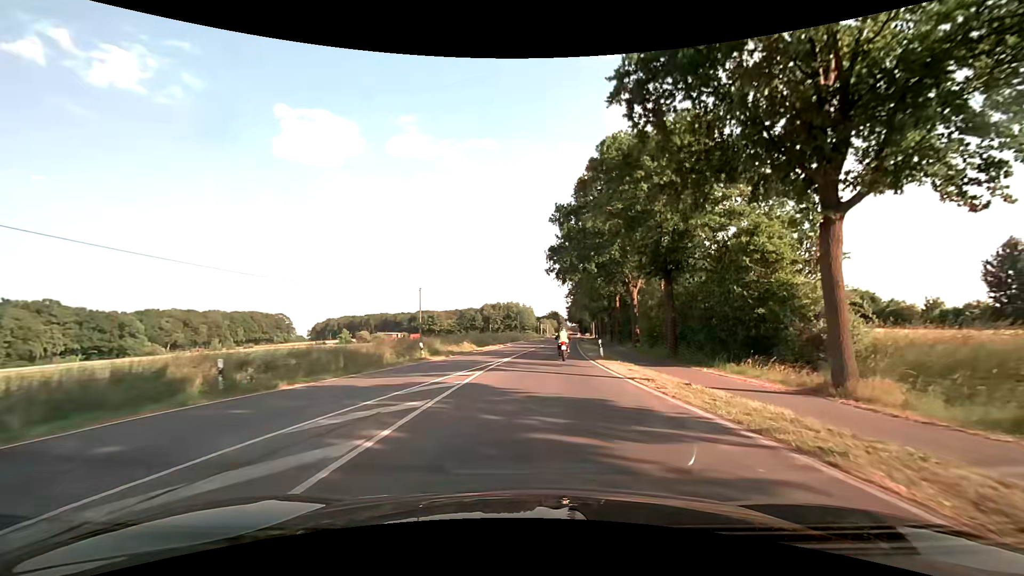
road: secondary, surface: asphalt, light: Day
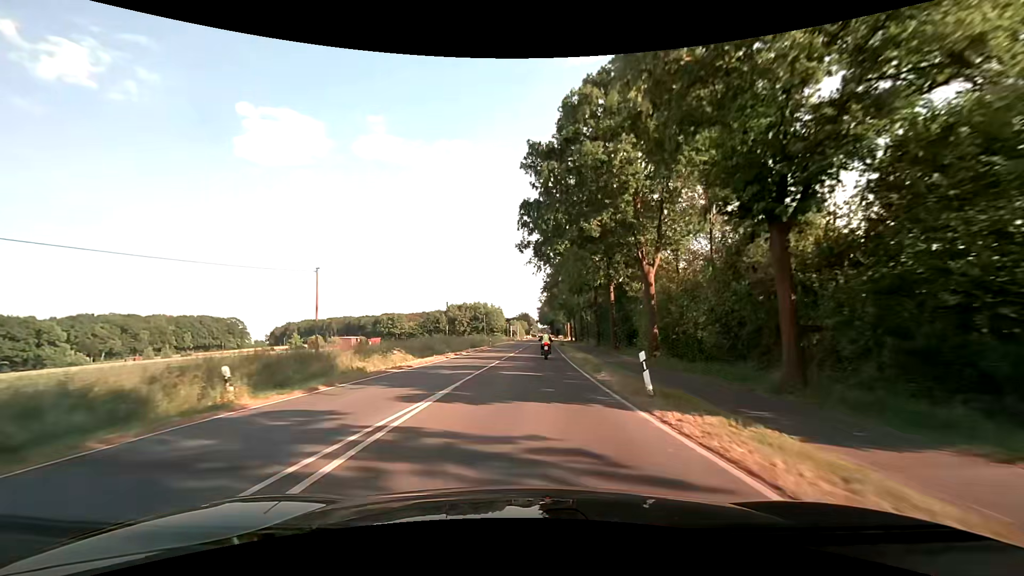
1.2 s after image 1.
(+0.5, +16.1) m; +4°
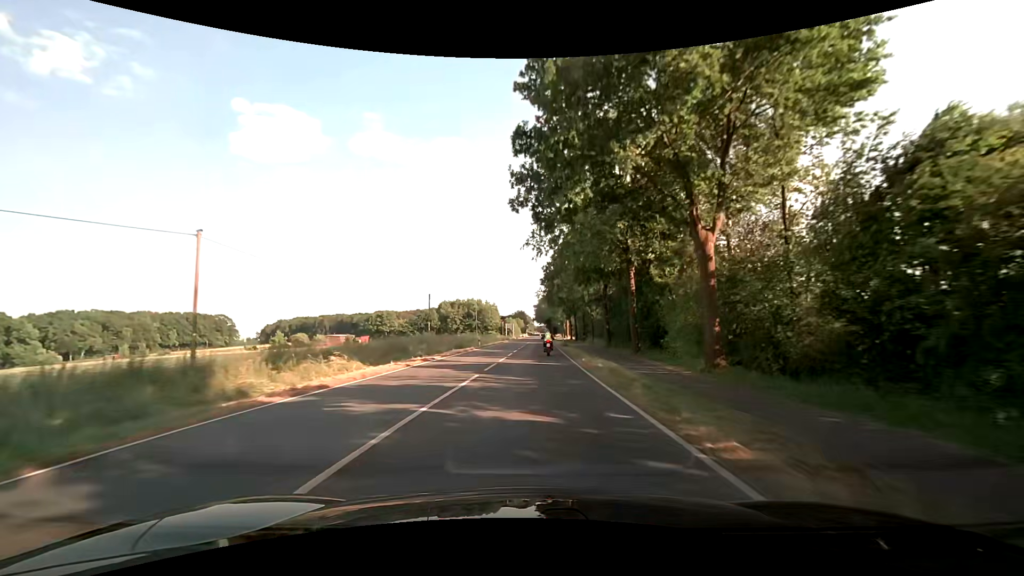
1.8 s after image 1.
(0.0, +10.0) m; 0°
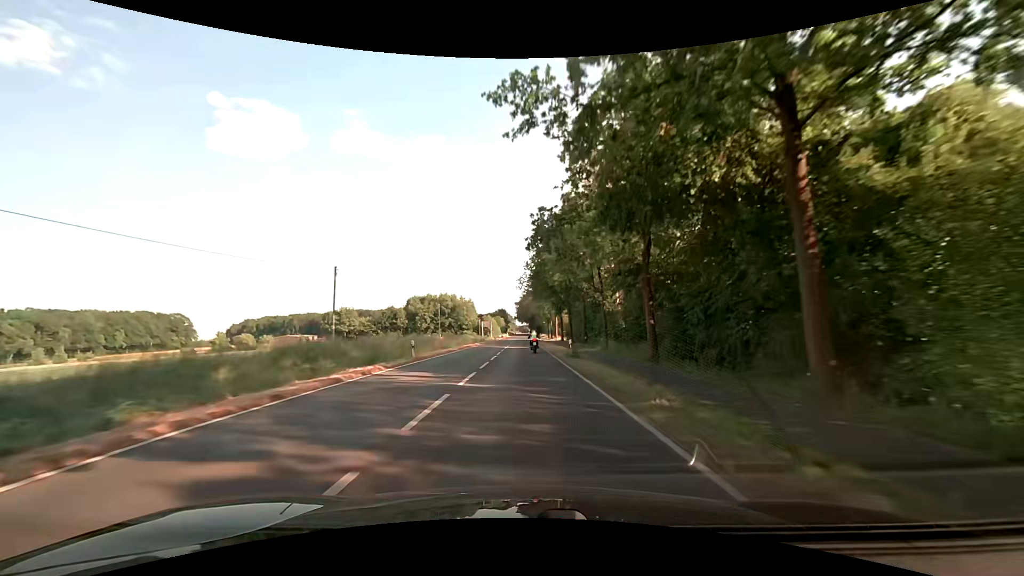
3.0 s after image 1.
(+0.6, +23.5) m; +2°
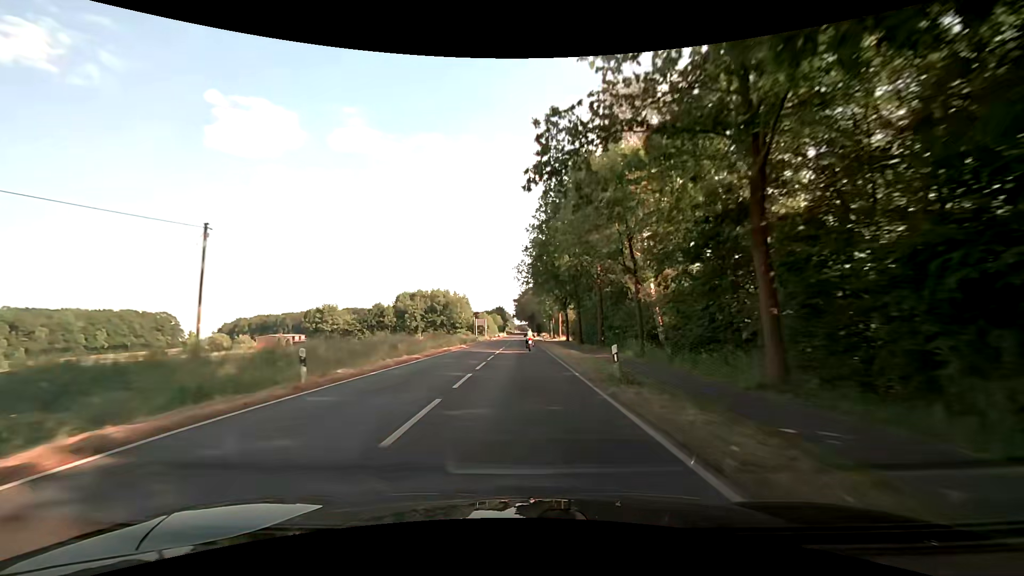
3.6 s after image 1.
(+0.1, +13.2) m; +1°
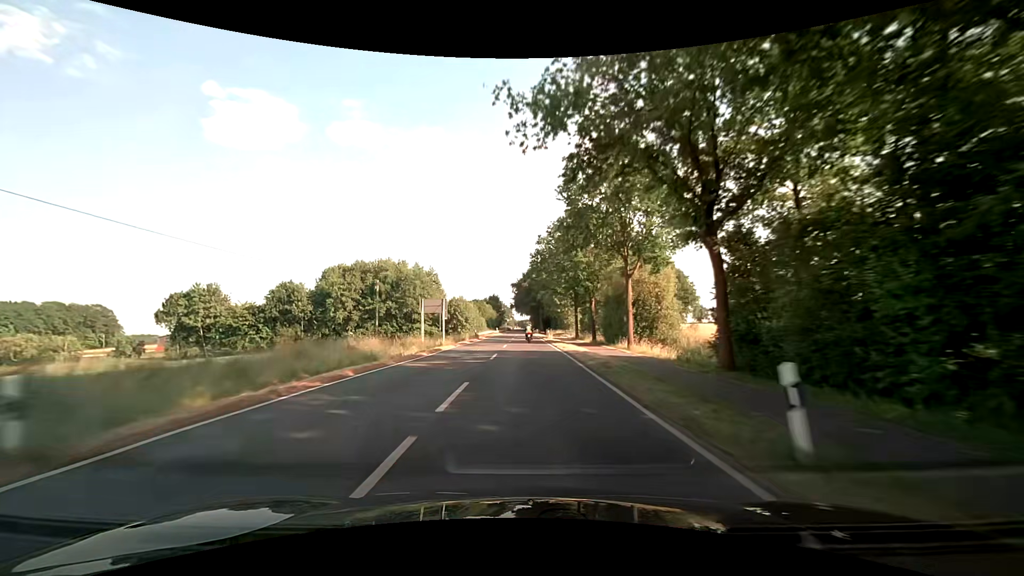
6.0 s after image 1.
(-0.7, +58.6) m; 0°
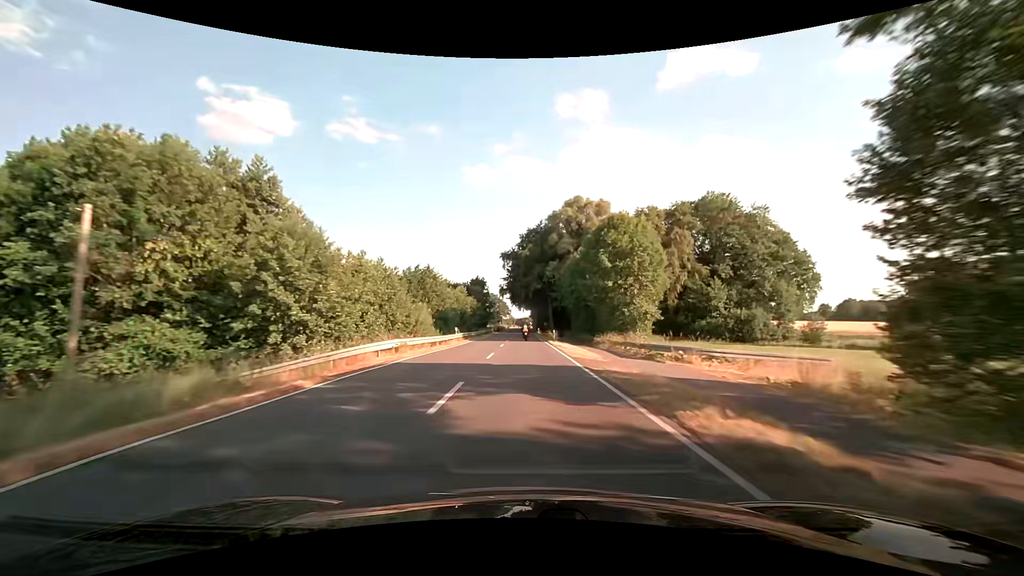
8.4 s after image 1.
(+0.2, +62.4) m; +1°
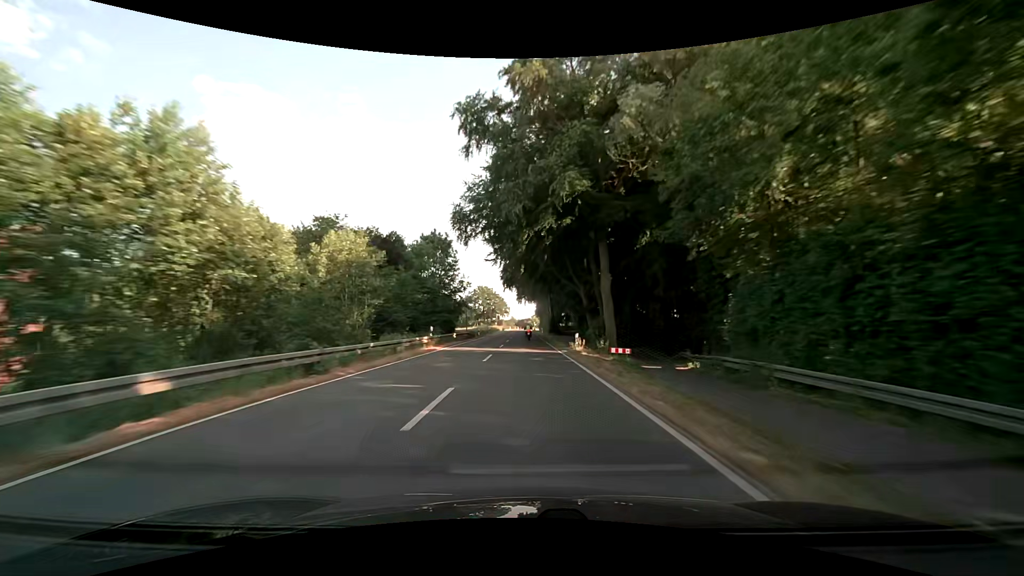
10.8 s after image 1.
(-0.4, +63.2) m; 0°
(0, +10) (0, +20) (0, +30) (0, +40) (0, +50) (0, +60) (0, +70) (0, +80) (0, +90) (0, +100) m
